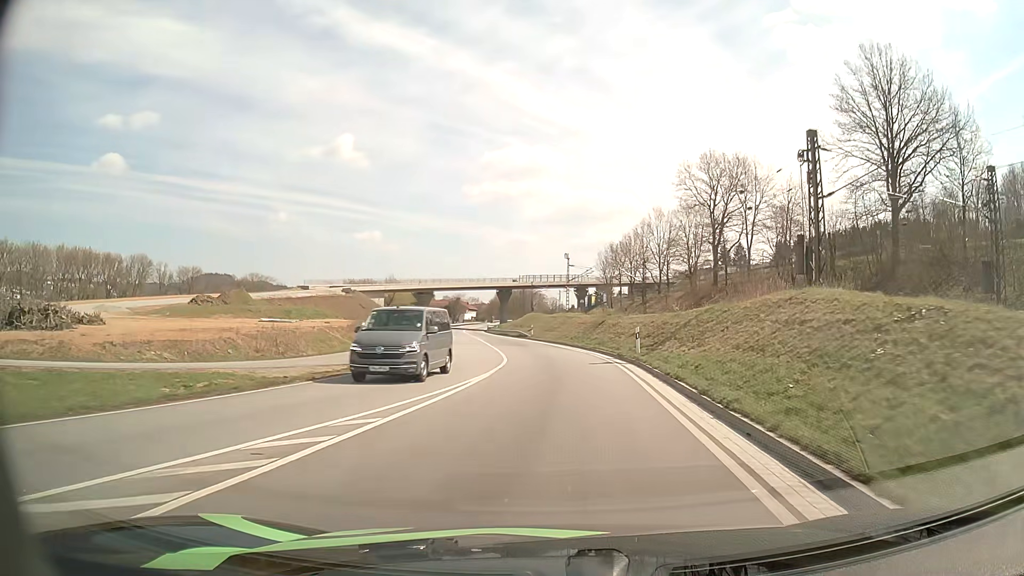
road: primary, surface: asphalt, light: Day
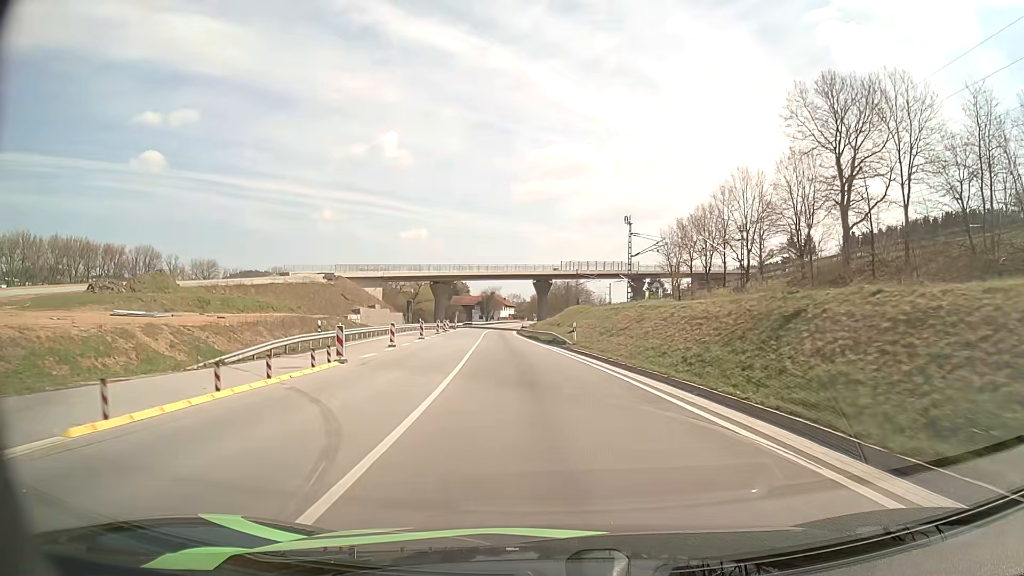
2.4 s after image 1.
(0.0, +31.2) m; -3°
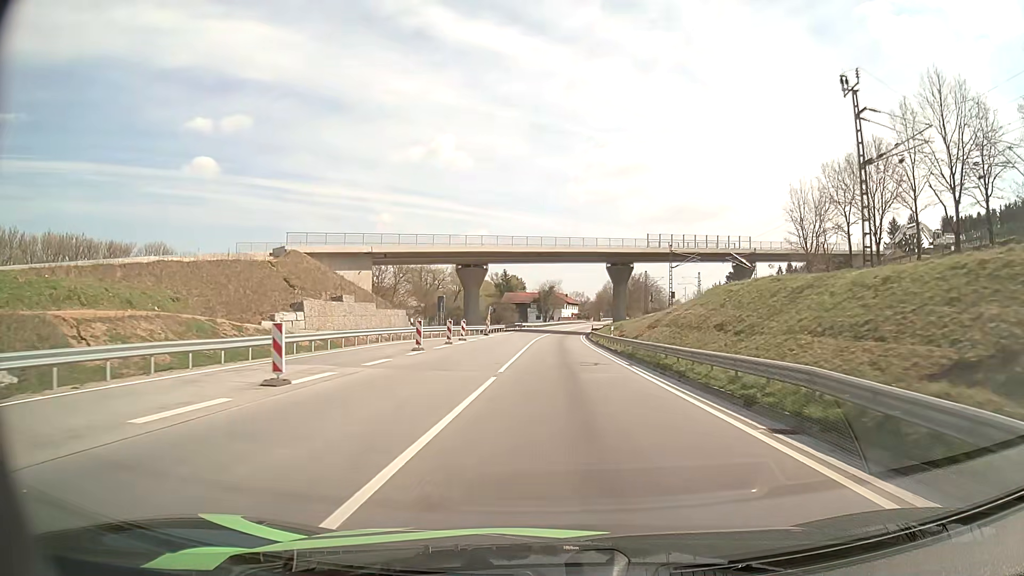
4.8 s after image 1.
(-2.4, +37.2) m; -6°
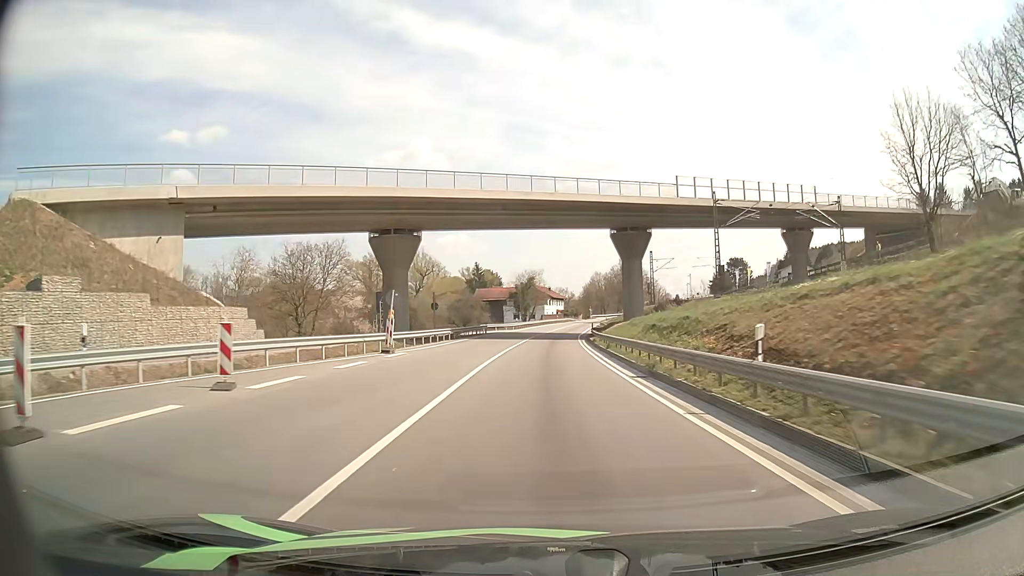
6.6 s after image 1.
(+0.5, +31.4) m; +2°
(0, +10) (0, +20) (0, +30) (0, +40) (+1, +50) (+1, +60) (+1, +70) (+2, +80) (+3, +90) (+4, +100) m
